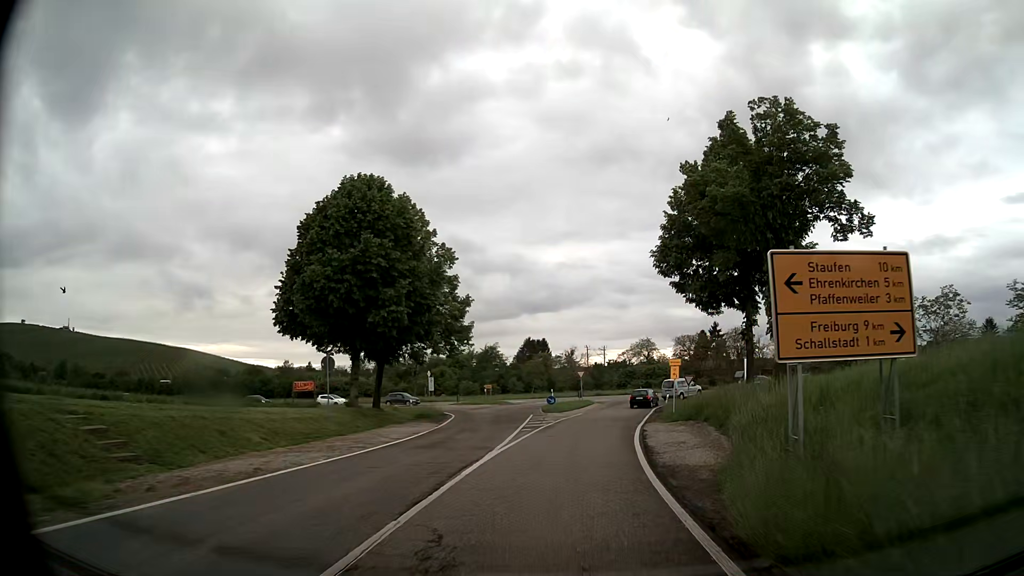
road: tertiary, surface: asphalt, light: Day
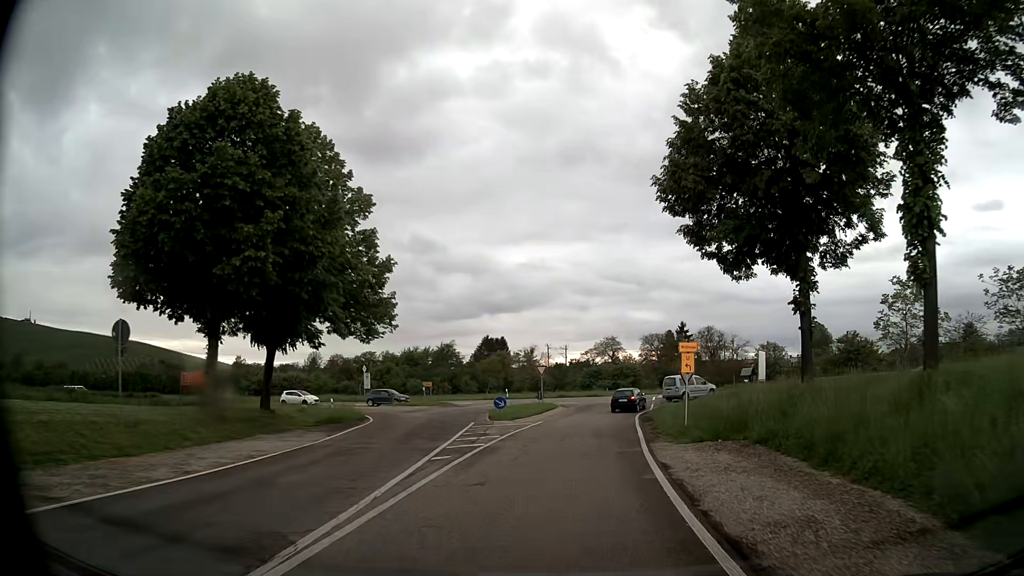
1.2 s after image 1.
(+0.3, +11.6) m; +3°
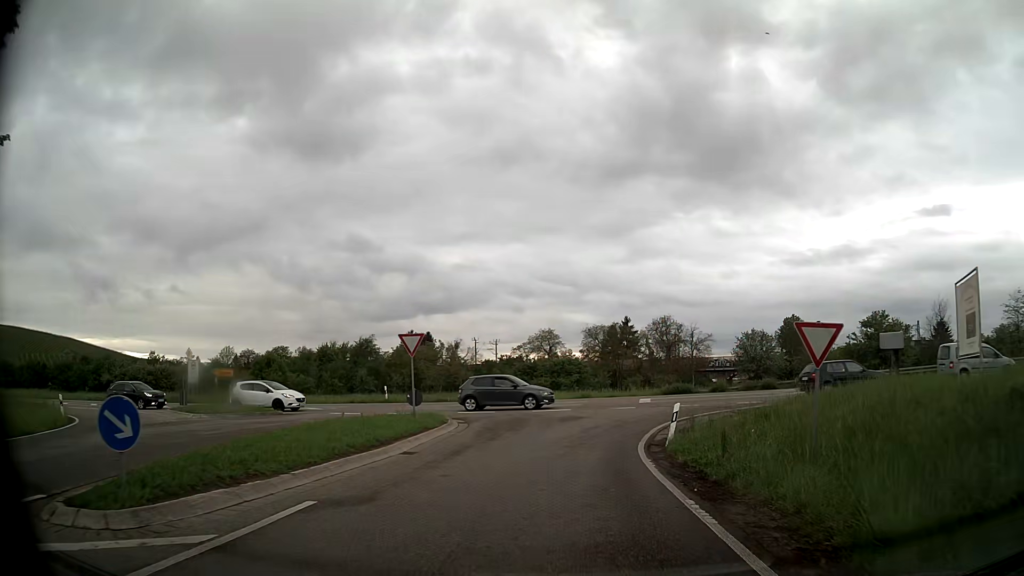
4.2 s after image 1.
(+1.5, +23.8) m; +6°
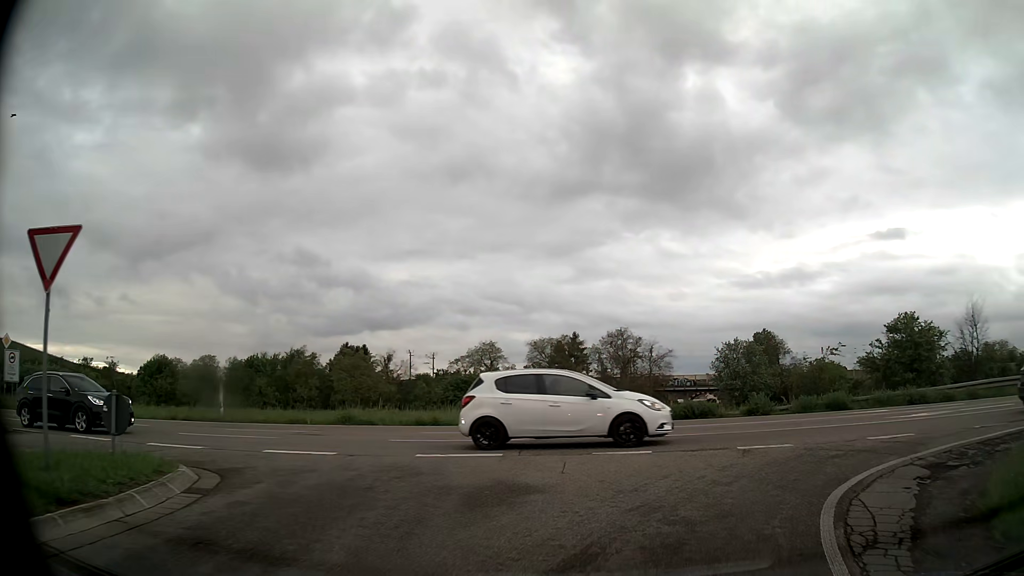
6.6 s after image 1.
(+0.3, +14.6) m; +4°
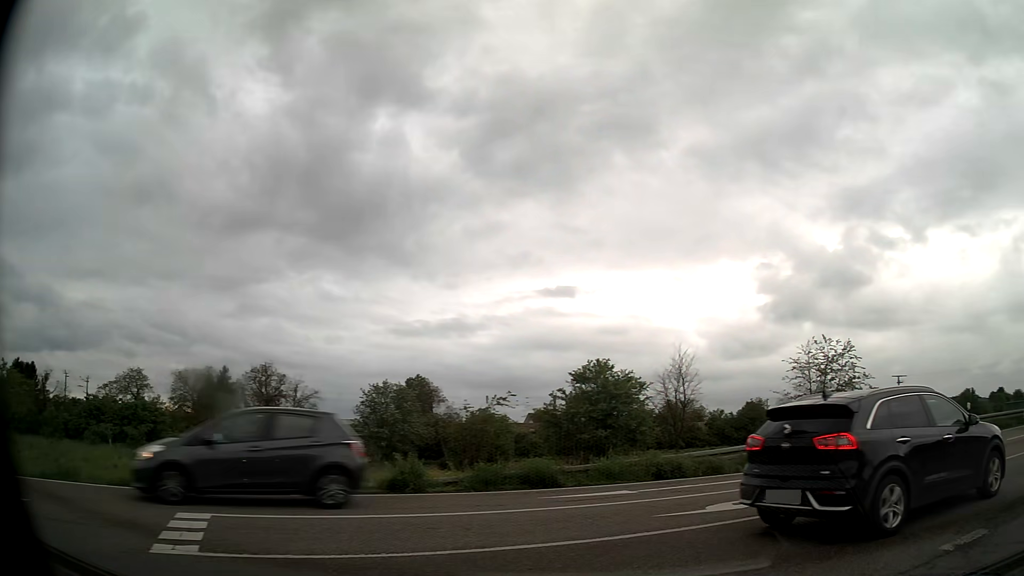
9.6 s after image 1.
(+1.8, +8.3) m; +30°
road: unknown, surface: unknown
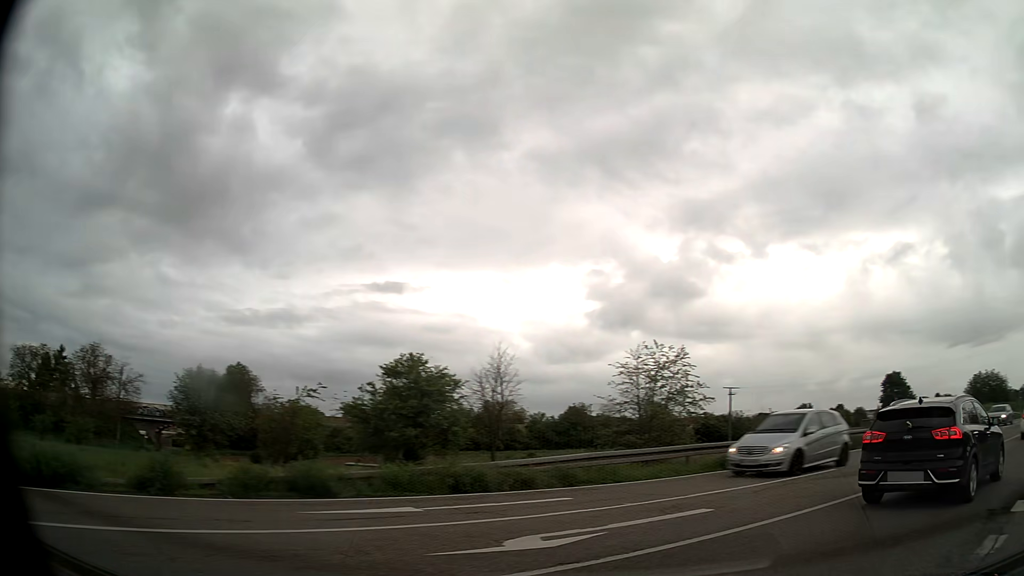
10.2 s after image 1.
(+0.4, +2.8) m; +12°
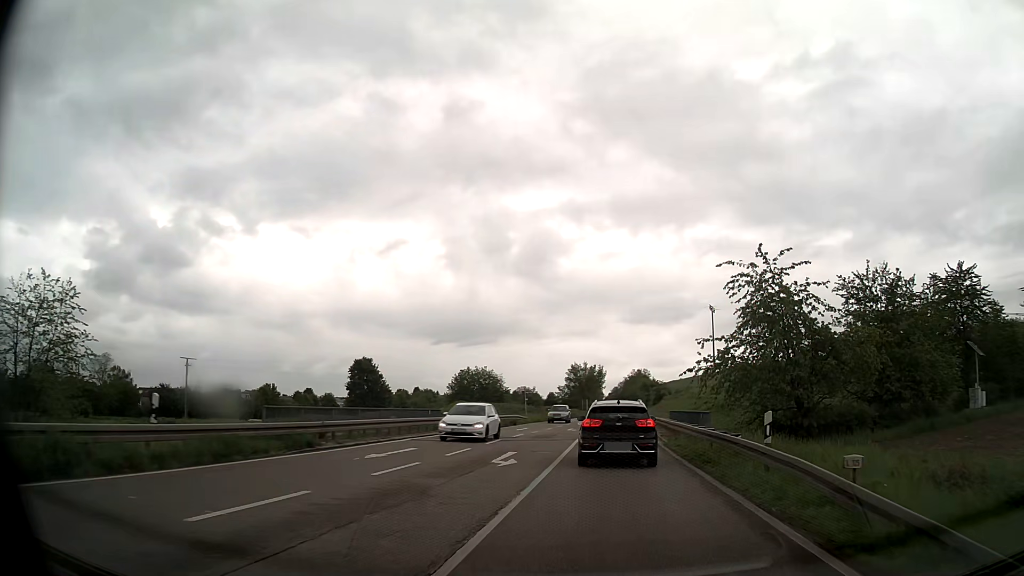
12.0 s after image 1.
(+7.4, +11.8) m; +48°
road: primary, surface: asphalt
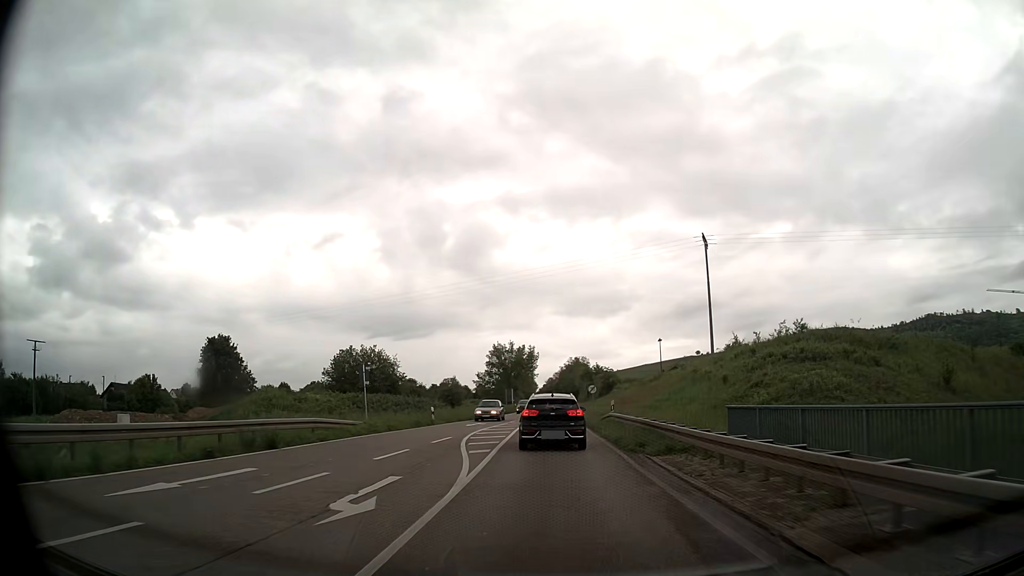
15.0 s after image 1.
(+2.6, +33.1) m; +5°
